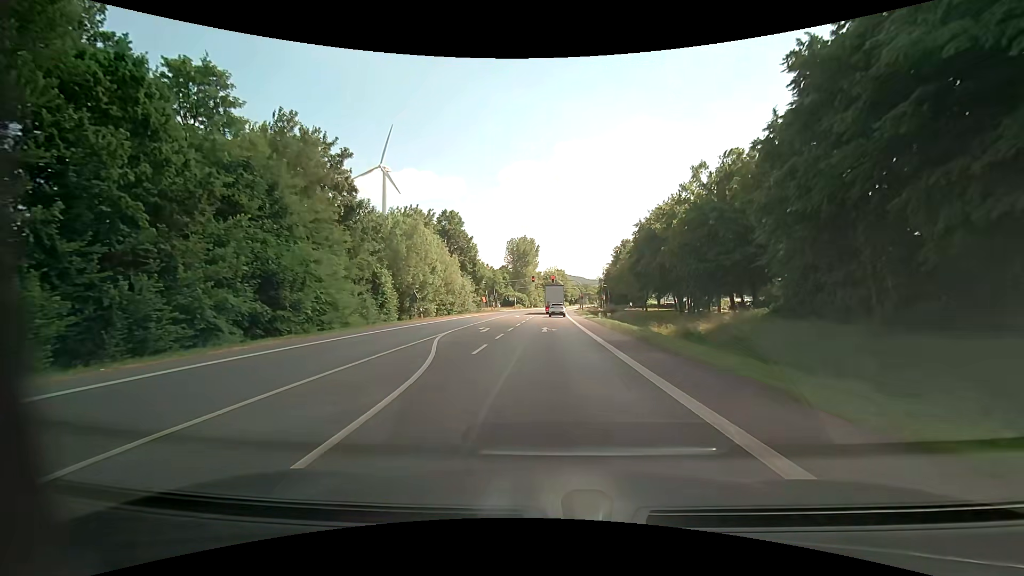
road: primary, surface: asphalt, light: Day
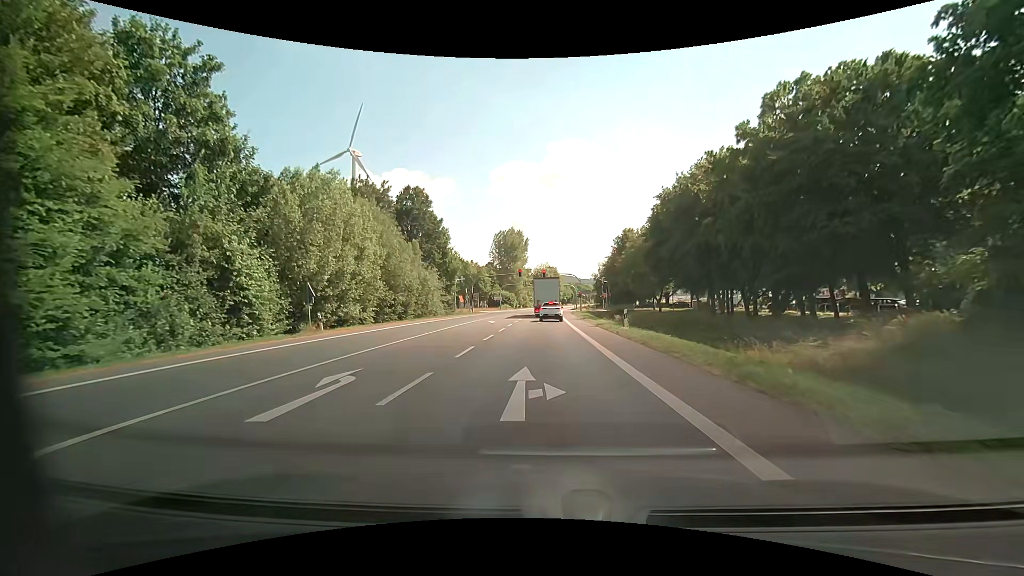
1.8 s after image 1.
(+0.3, +18.6) m; +1°
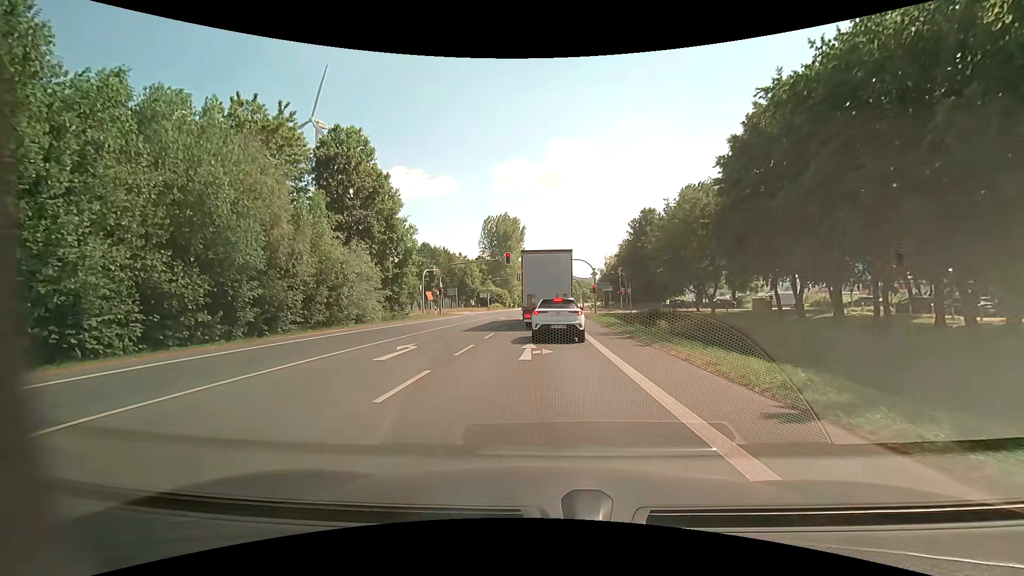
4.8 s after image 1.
(+0.1, +23.8) m; 0°
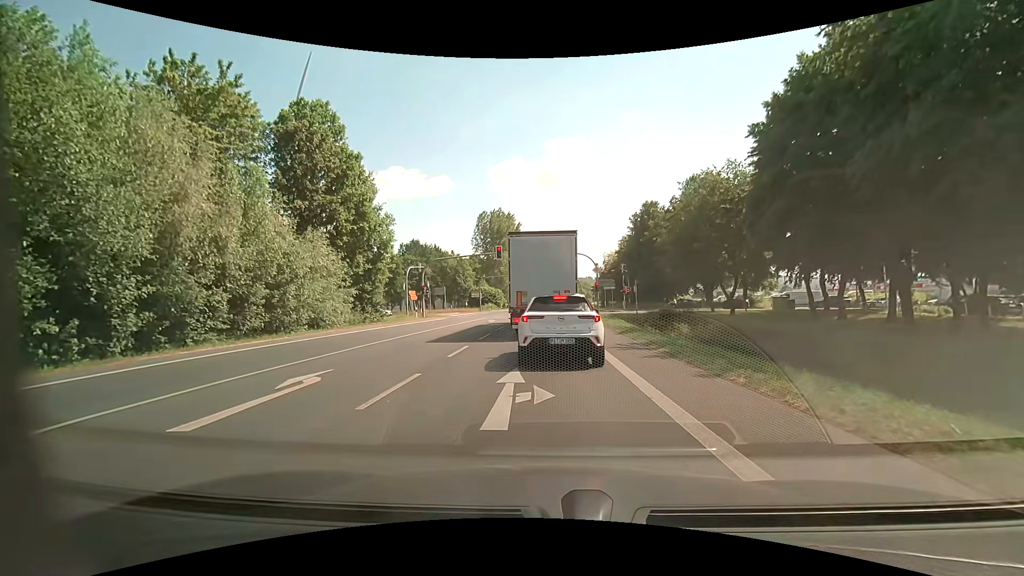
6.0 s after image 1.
(0.0, +6.3) m; +1°
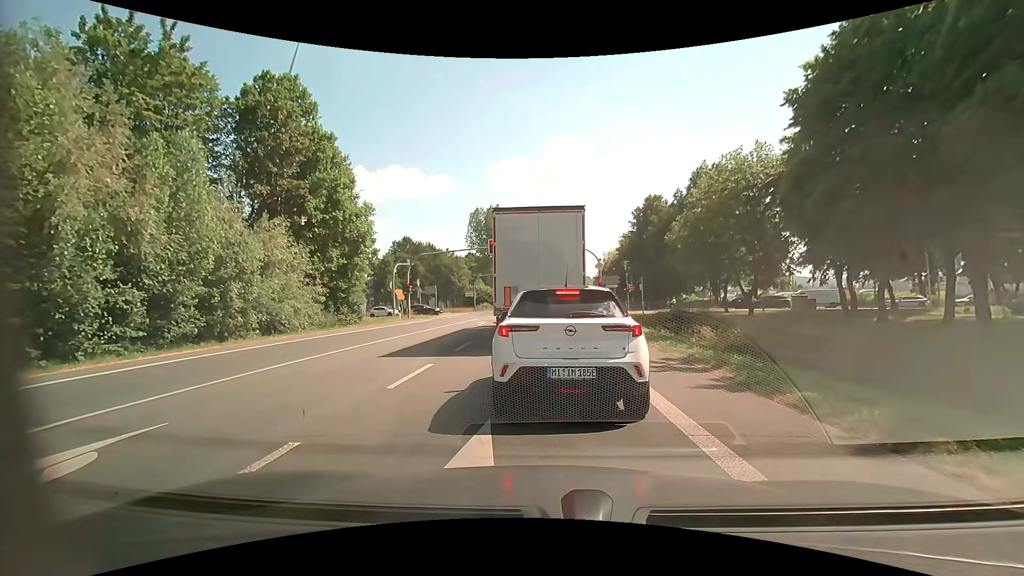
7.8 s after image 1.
(0.0, +4.2) m; +1°
(0, +10) (-1, +20) (-1, +30) (-1, +40) (0, +50) (+6, +58) (+15, +60) (+25, +61) (+35, +61) (+45, +60) m
